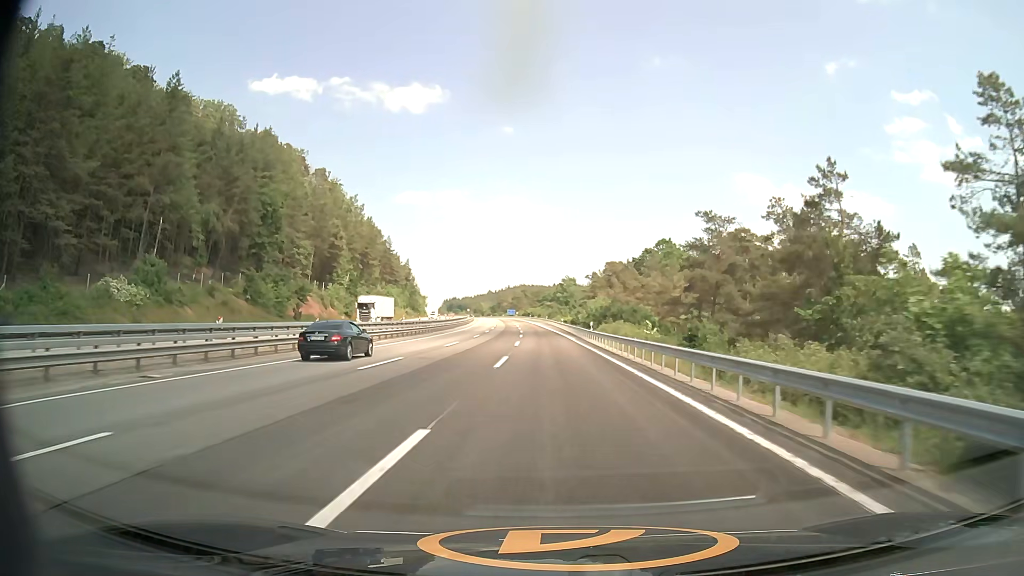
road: motorway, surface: asphalt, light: Day
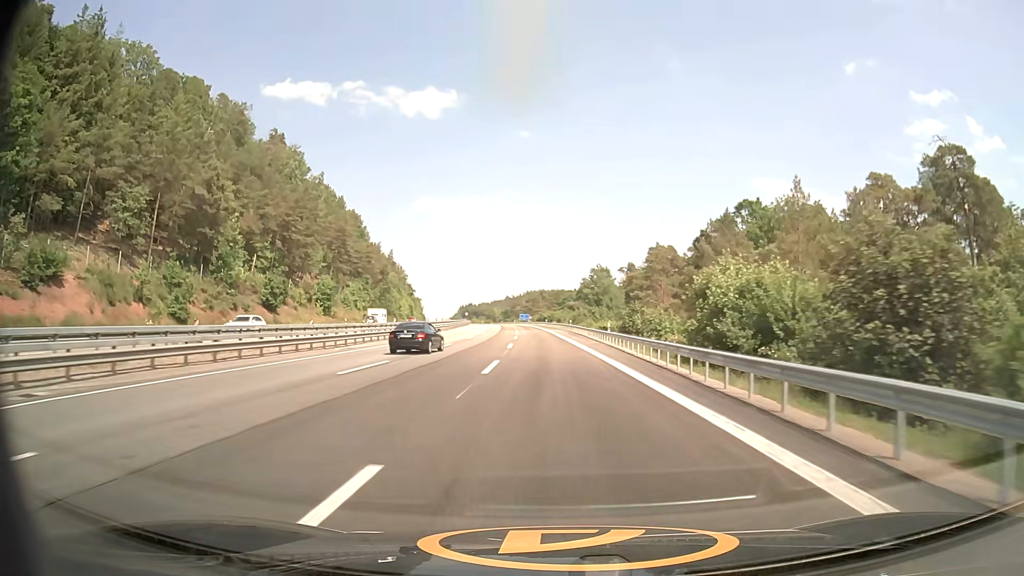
(-0.6, +55.4) m; -2°
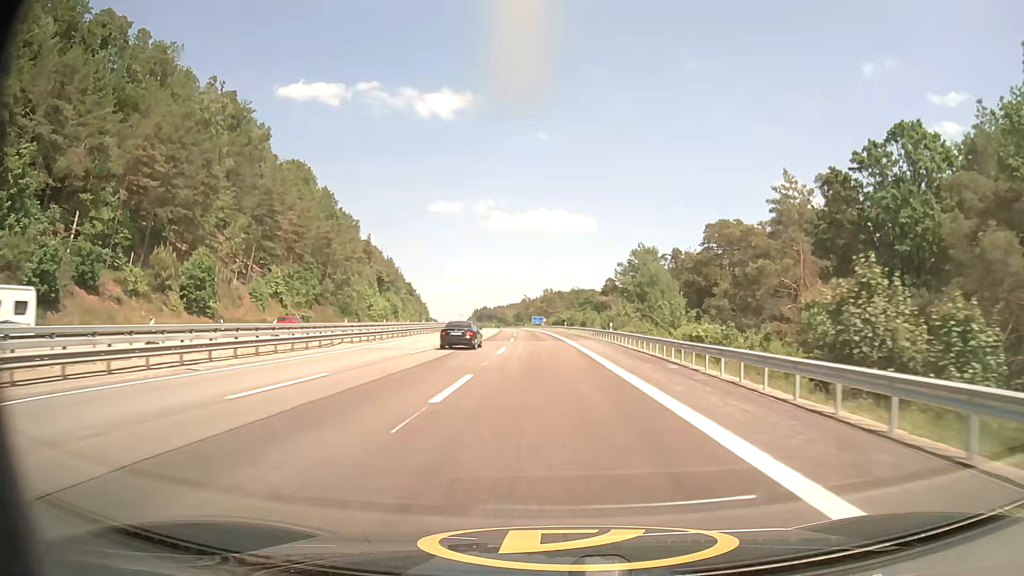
(-0.4, +42.3) m; -1°
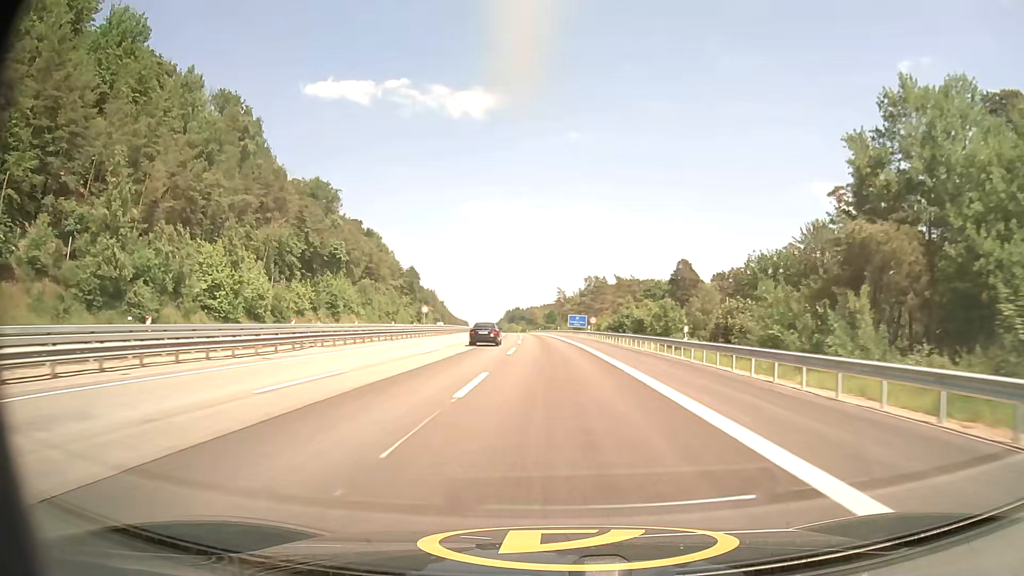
(-2.0, +71.2) m; -3°
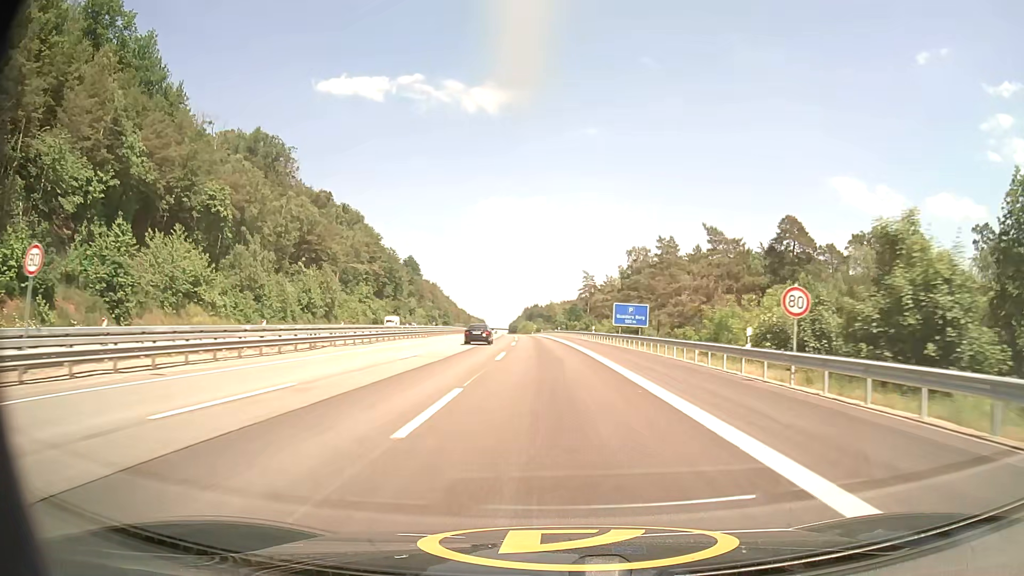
(-0.6, +57.4) m; -1°
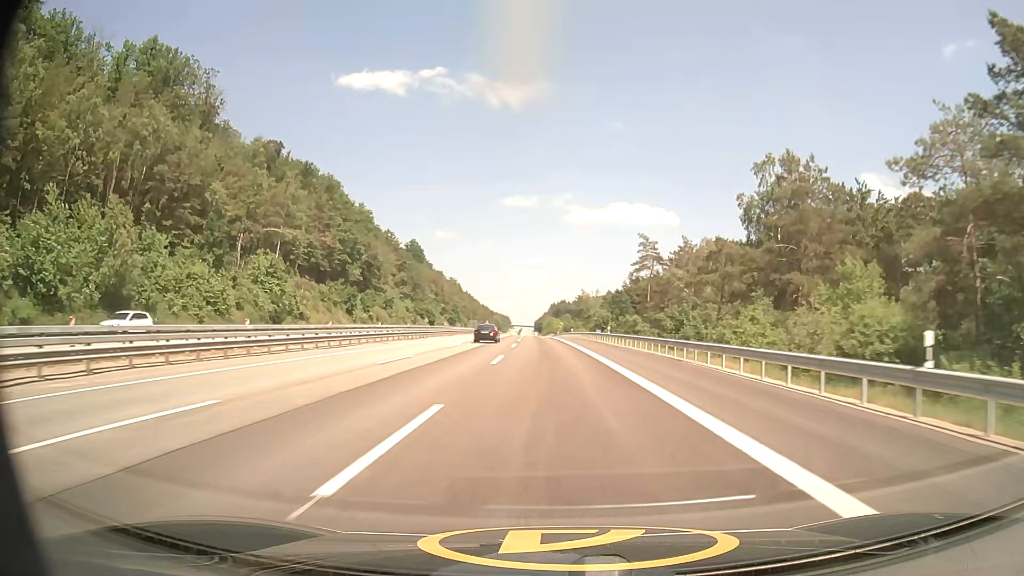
(-1.3, +57.7) m; -3°
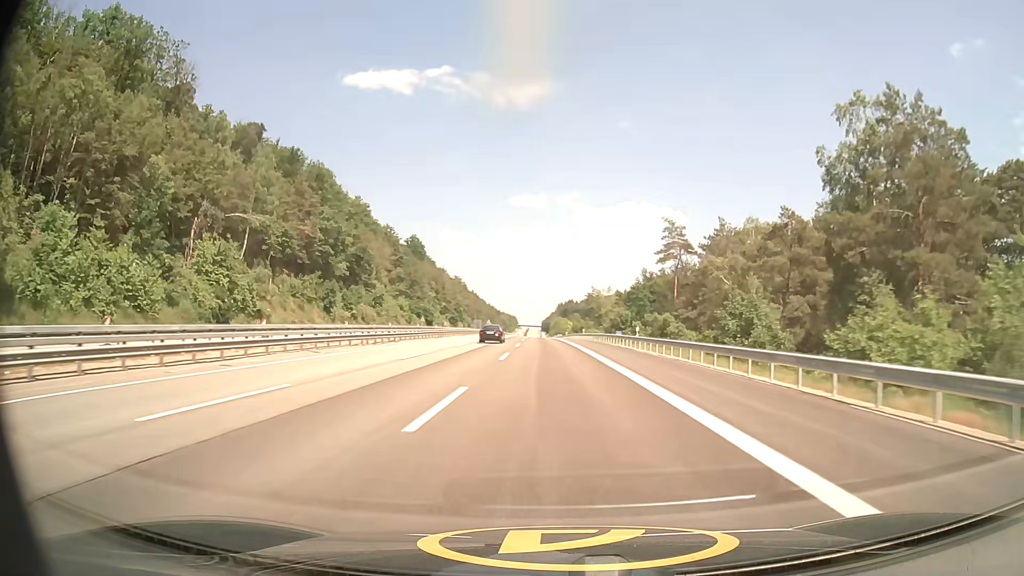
(-0.1, +14.6) m; 0°
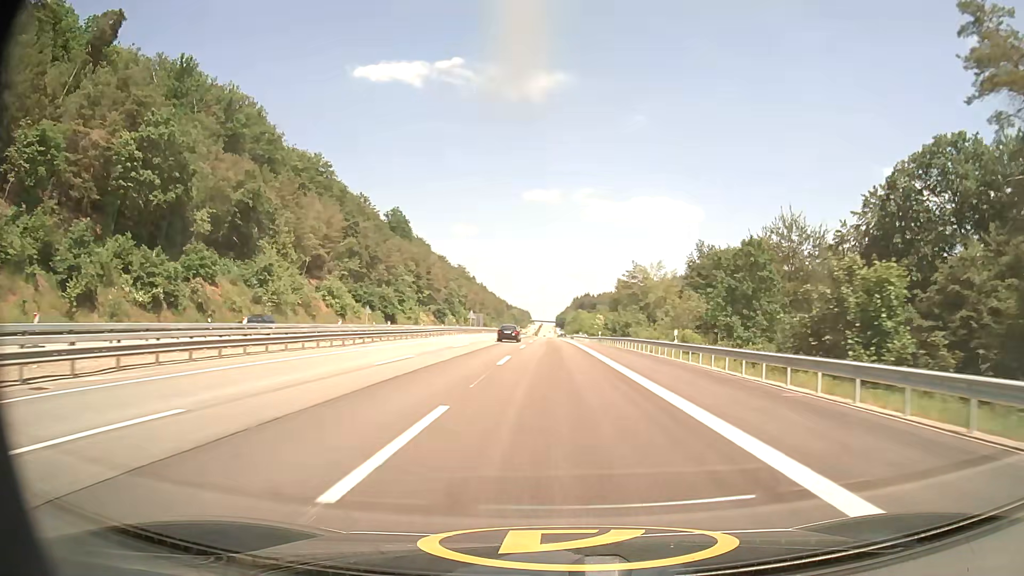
(-0.9, +58.7) m; -1°
(0, +10) (0, +20) (0, +30) (0, +40) (0, +50) (0, +60) (0, +70) (0, +80) (0, +90) (0, +100) m
